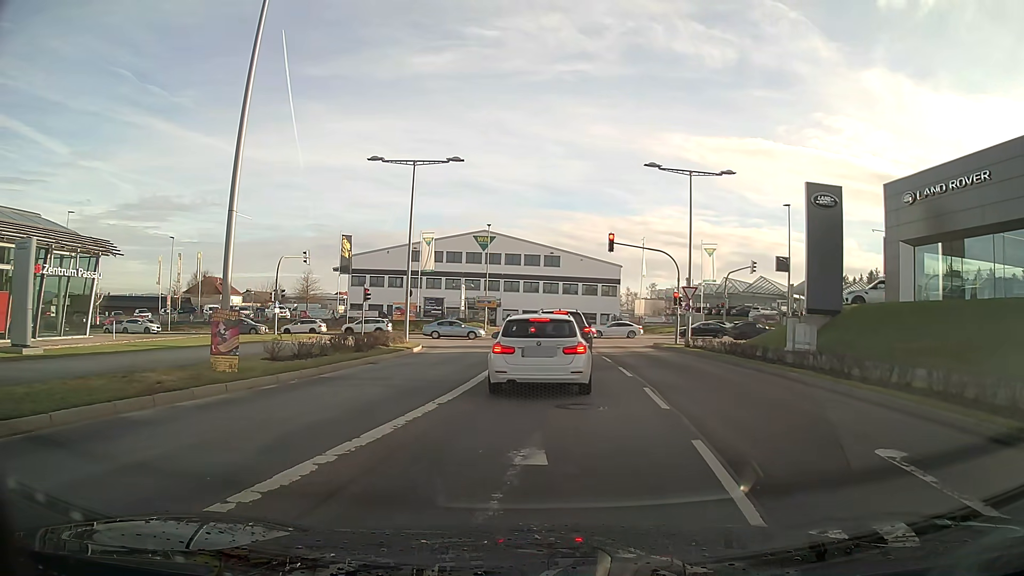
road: secondary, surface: asphalt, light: Day
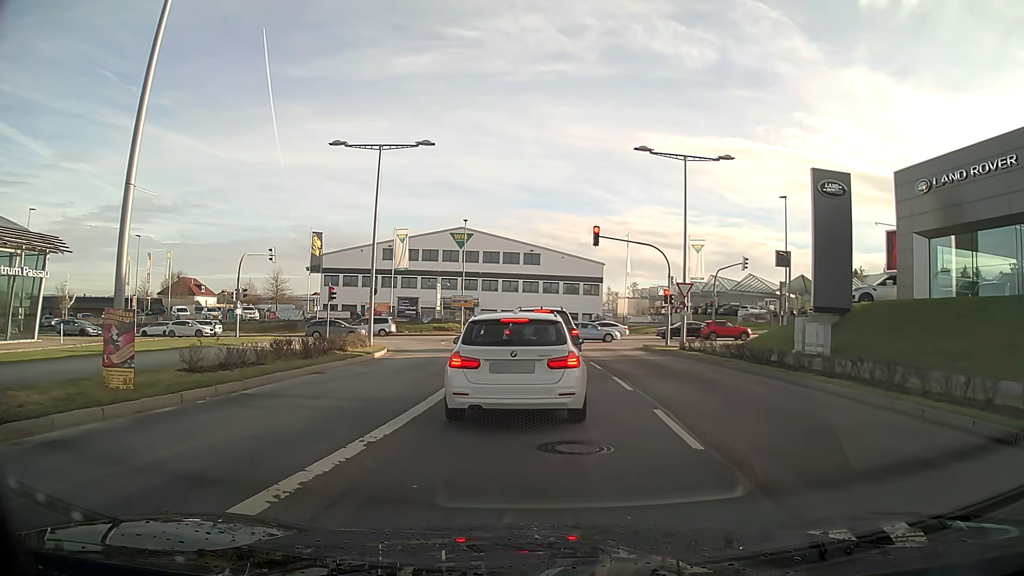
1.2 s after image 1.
(0.0, +3.2) m; +2°
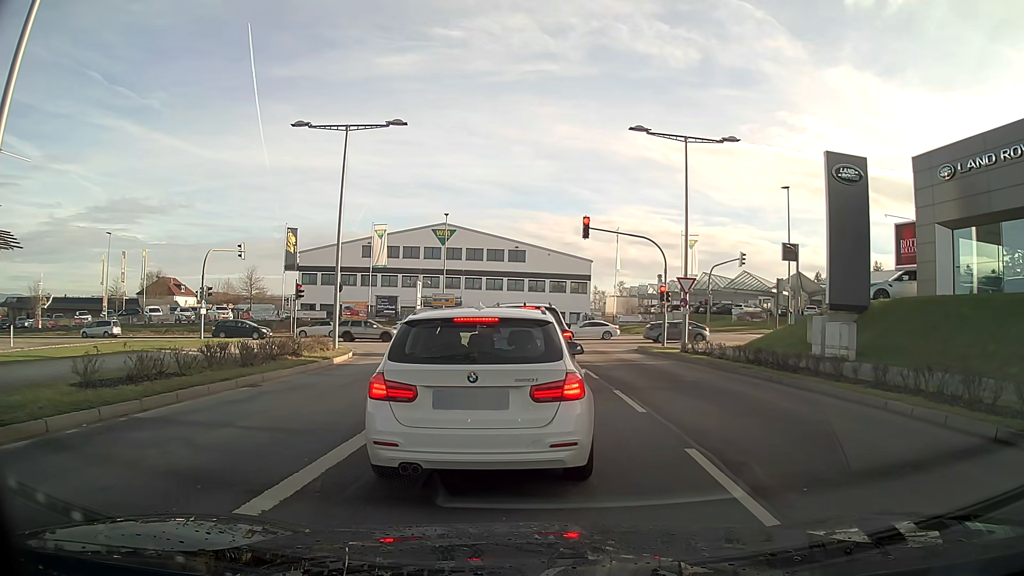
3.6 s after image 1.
(0.0, +3.0) m; +1°
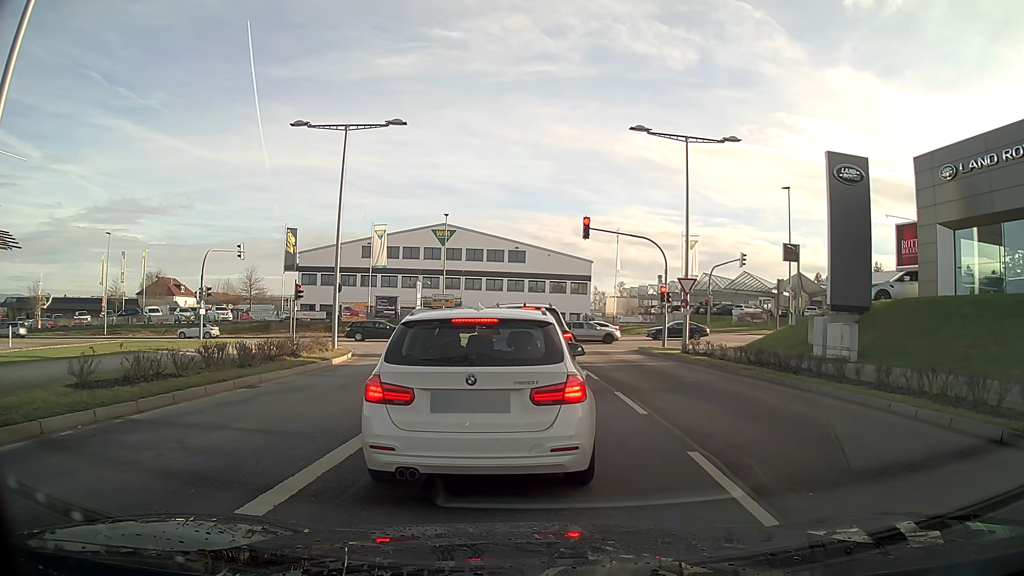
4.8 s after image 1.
(0.0, +0.2) m; 0°
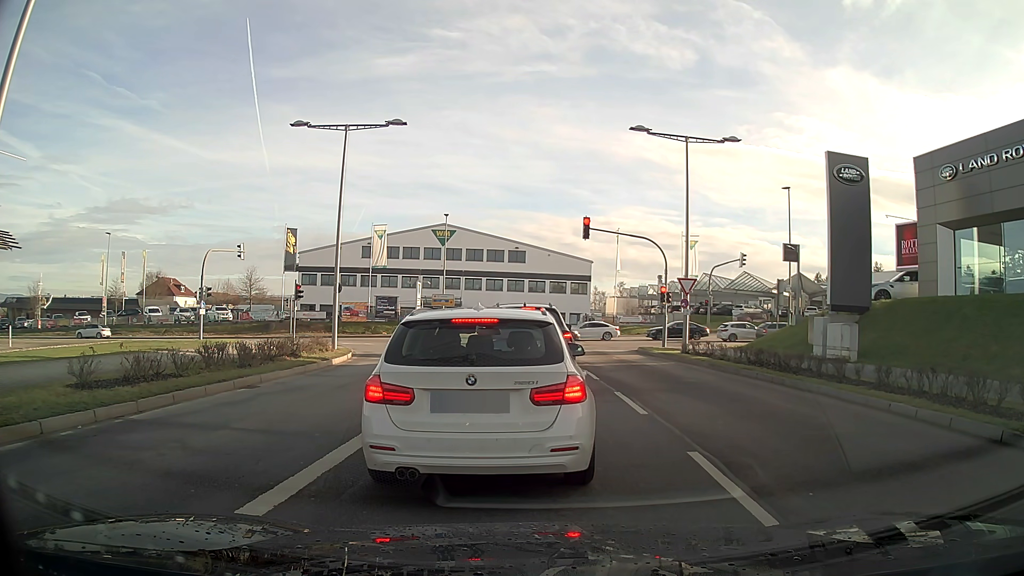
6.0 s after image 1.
(0.0, 0.0) m; 0°
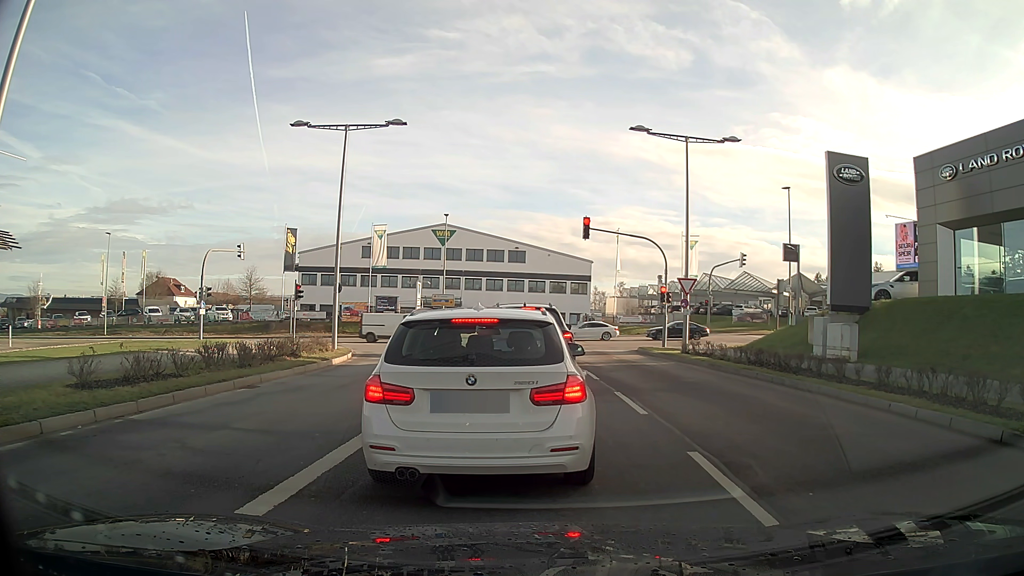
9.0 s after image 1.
(0.0, 0.0) m; 0°
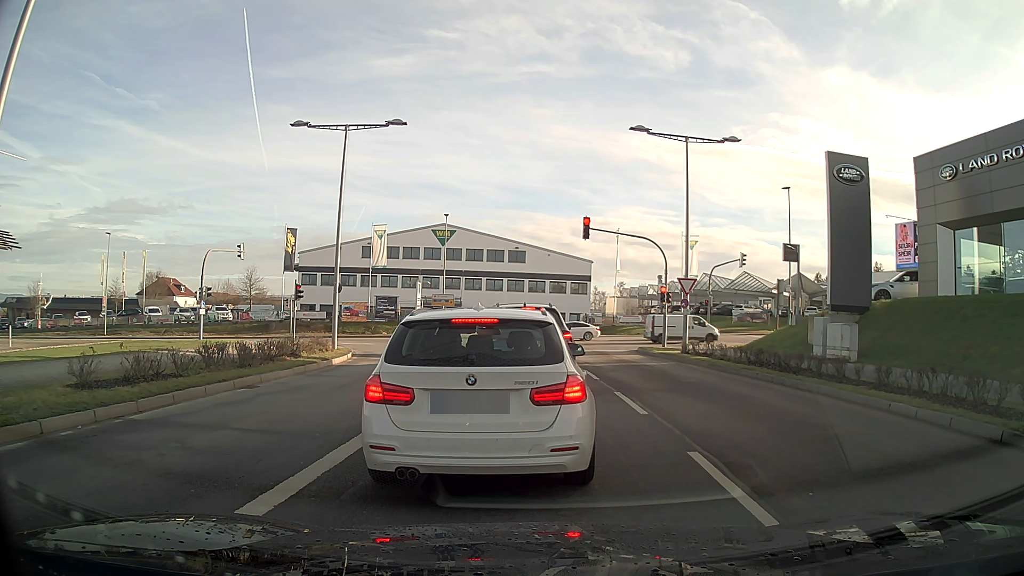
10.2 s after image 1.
(0.0, 0.0) m; 0°
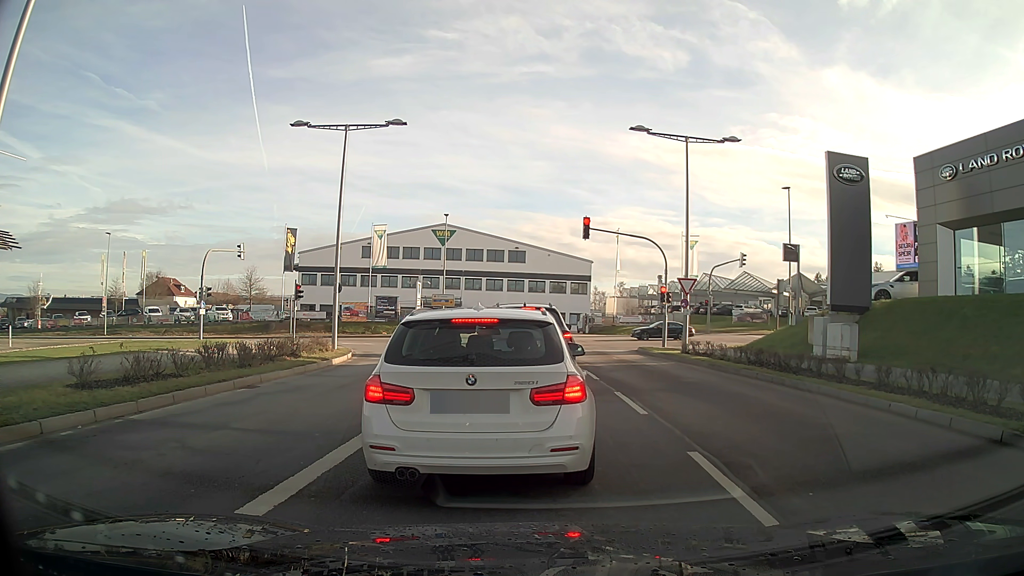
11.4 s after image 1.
(0.0, 0.0) m; 0°
